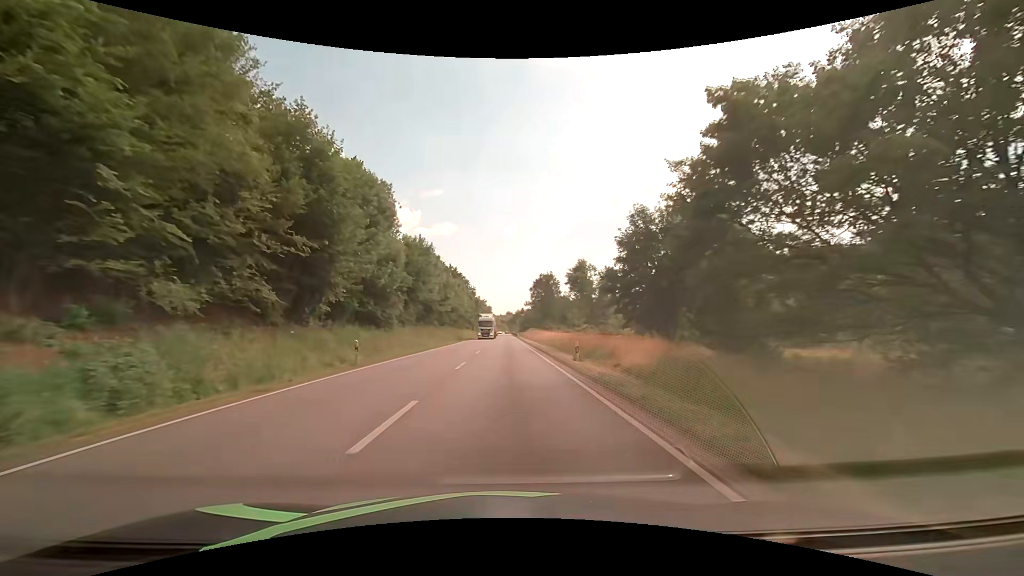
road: primary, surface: asphalt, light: Day
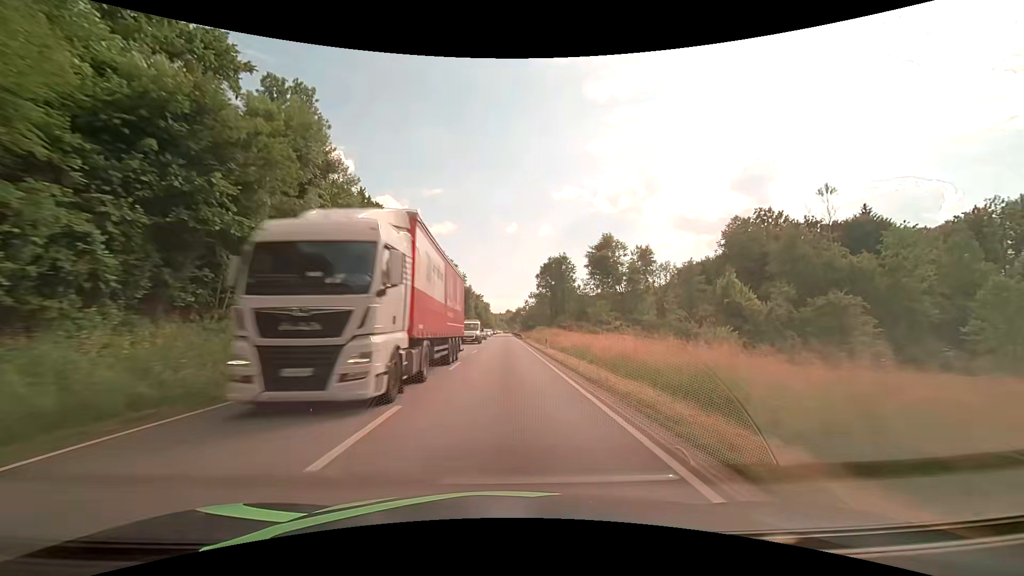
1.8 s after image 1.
(0.0, +36.7) m; 0°
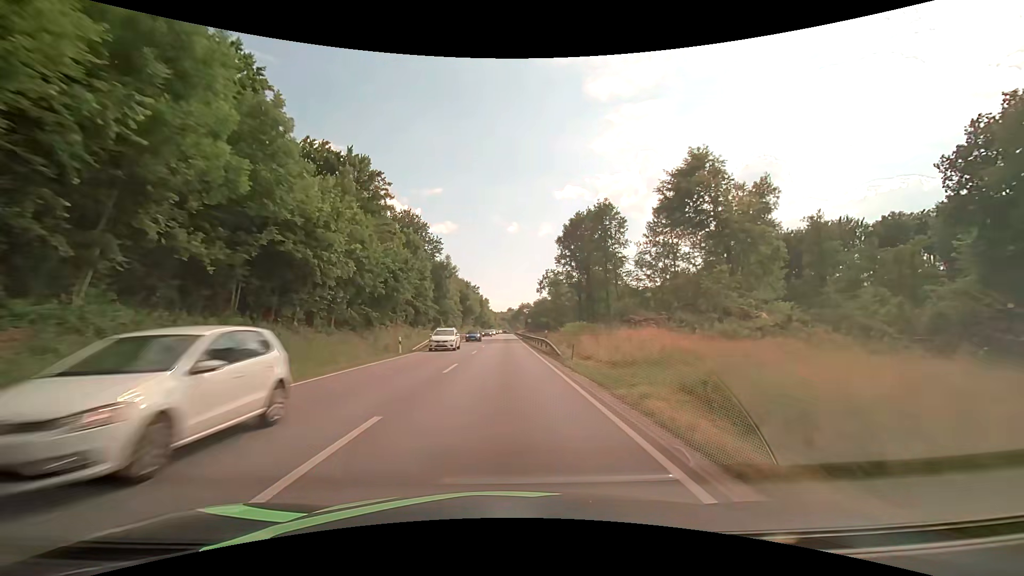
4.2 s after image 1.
(-0.1, +49.4) m; 0°
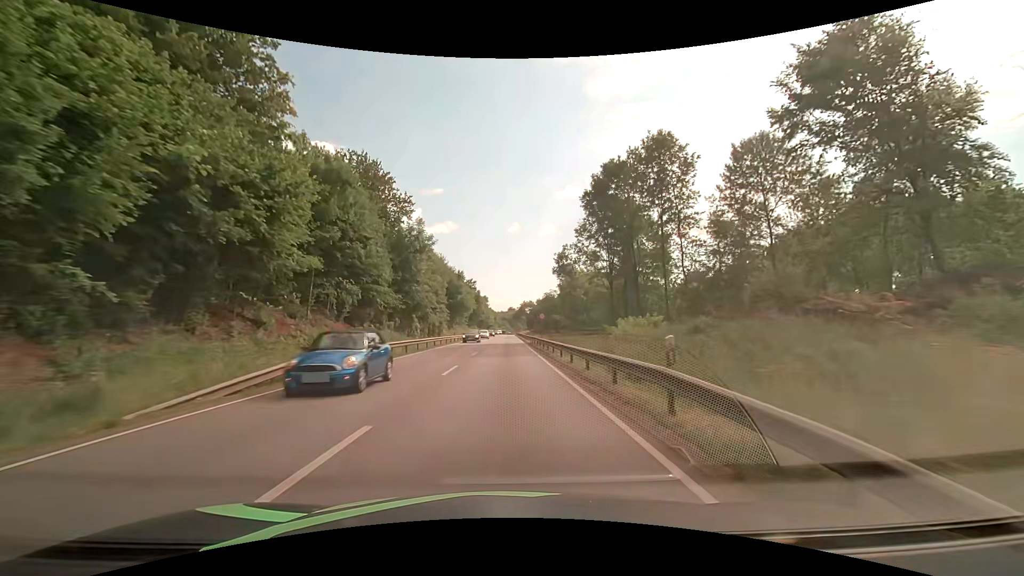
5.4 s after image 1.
(0.0, +24.8) m; 0°
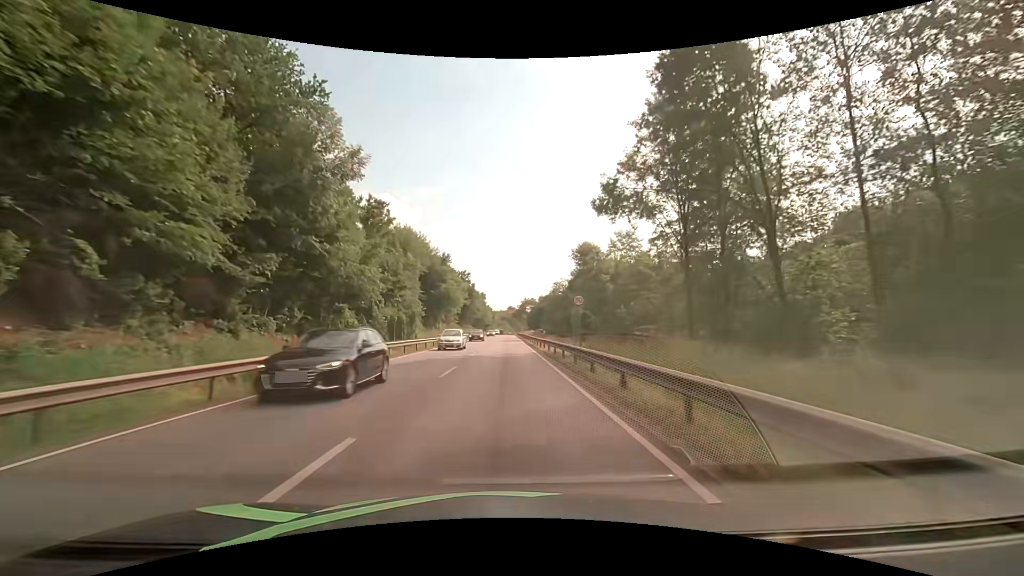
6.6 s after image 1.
(0.0, +24.9) m; 0°
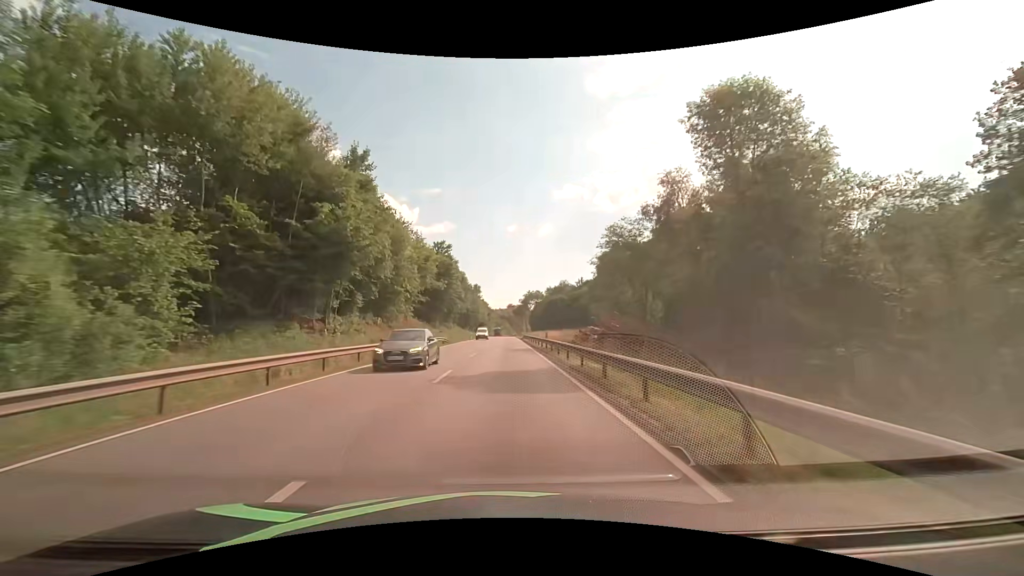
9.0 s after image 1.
(-0.1, +50.0) m; 0°
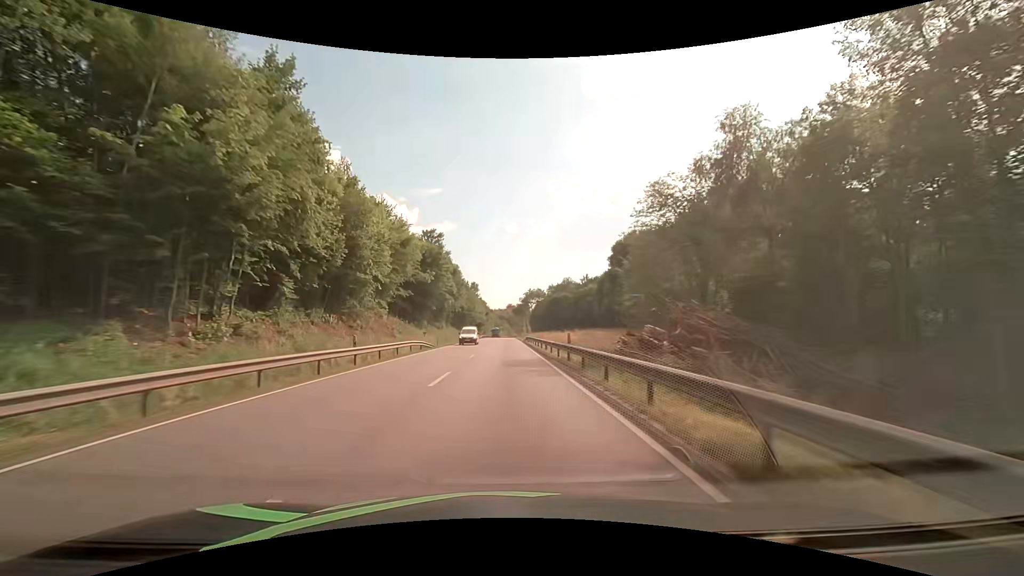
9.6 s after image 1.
(0.0, +12.5) m; 0°
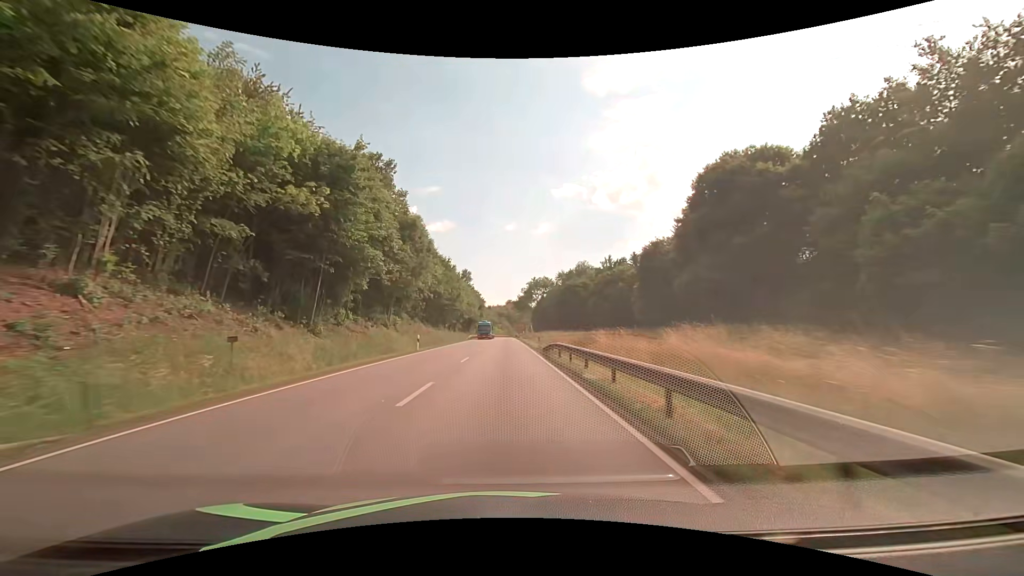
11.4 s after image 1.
(+0.1, +37.5) m; 0°
(0, +10) (0, +20) (0, +30) (0, +40) (0, +50) (0, +60) (0, +70) (0, +80) (0, +90) (0, +100) m
